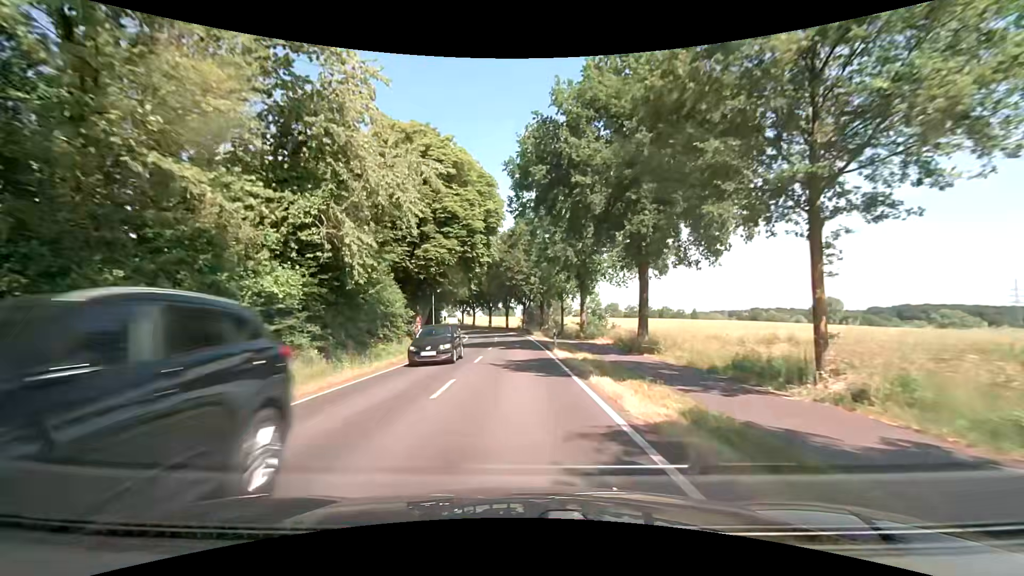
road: secondary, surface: asphalt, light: Day
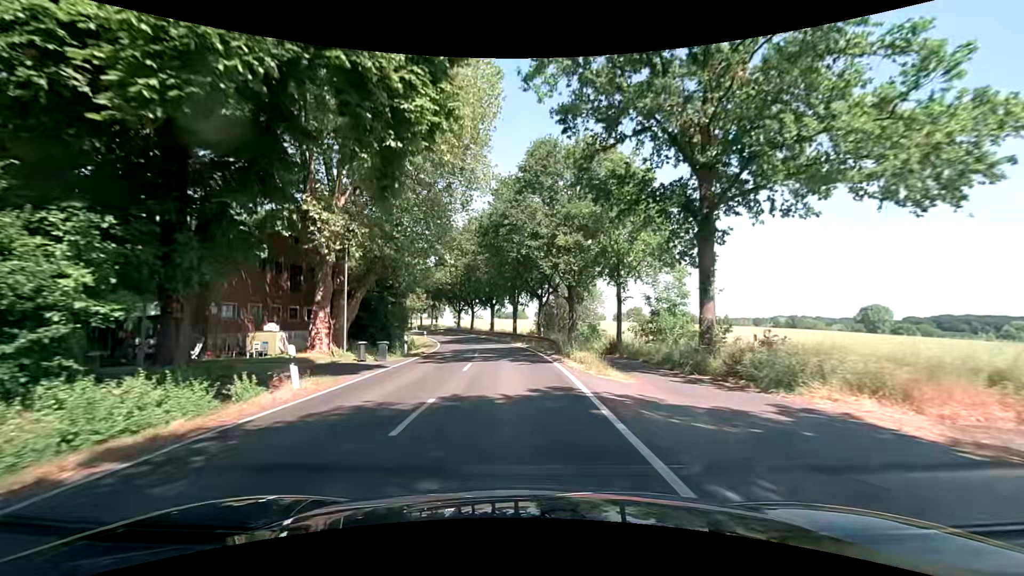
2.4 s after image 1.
(-0.2, +30.2) m; -2°
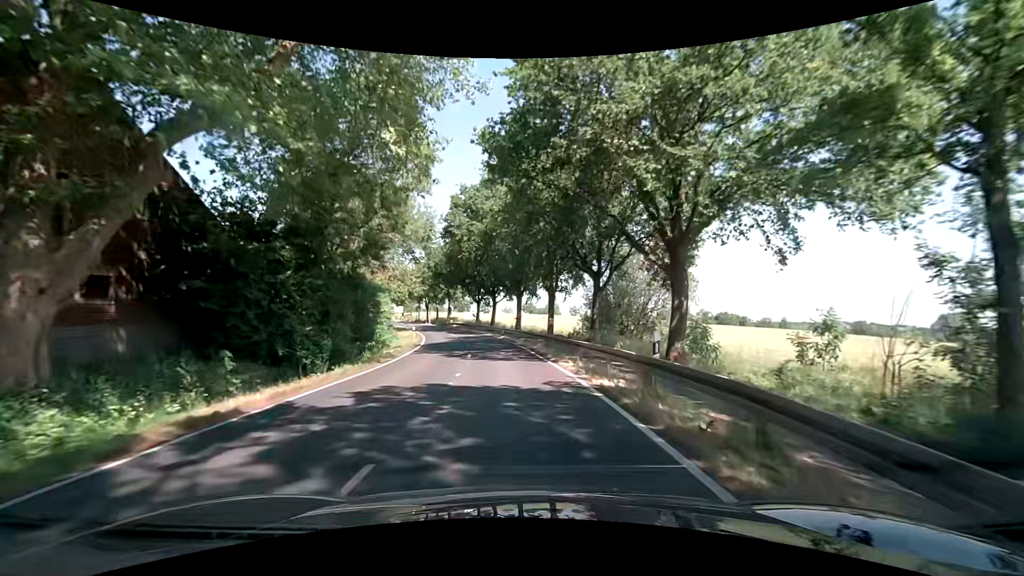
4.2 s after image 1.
(-0.3, +22.6) m; -3°
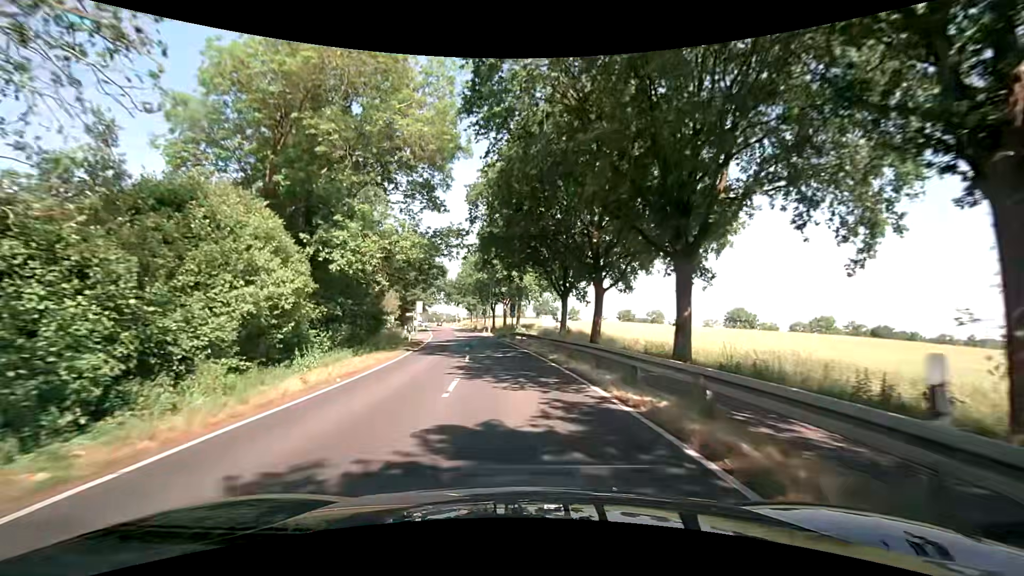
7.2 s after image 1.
(-3.2, +37.6) m; -10°
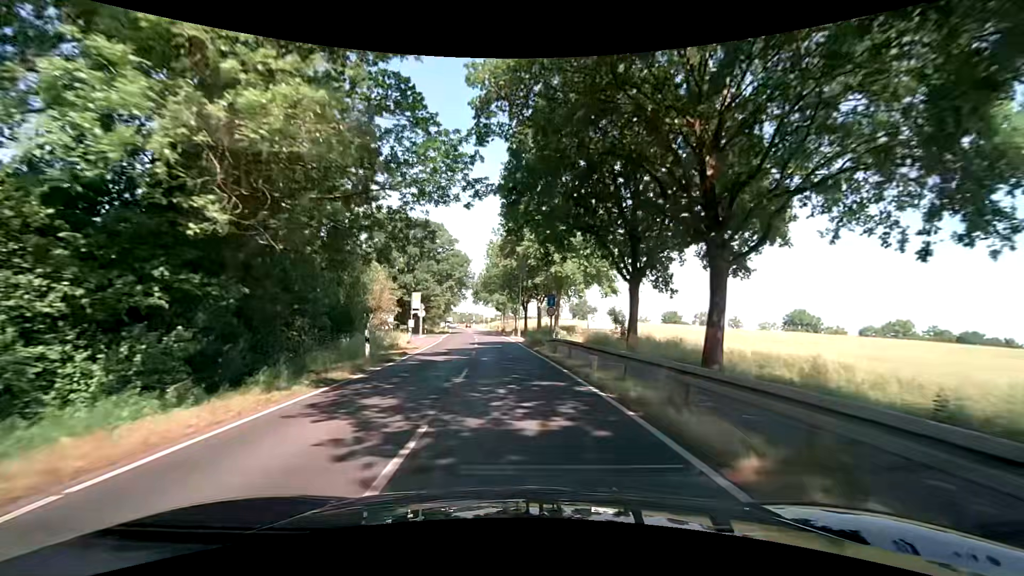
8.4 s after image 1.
(-0.5, +15.0) m; -3°
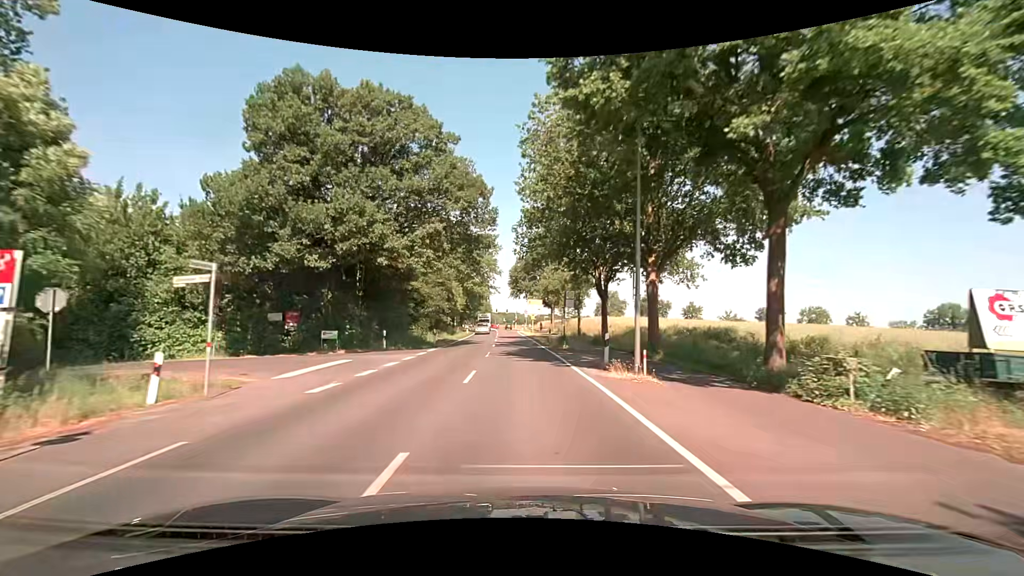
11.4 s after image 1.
(-2.3, +37.5) m; -6°
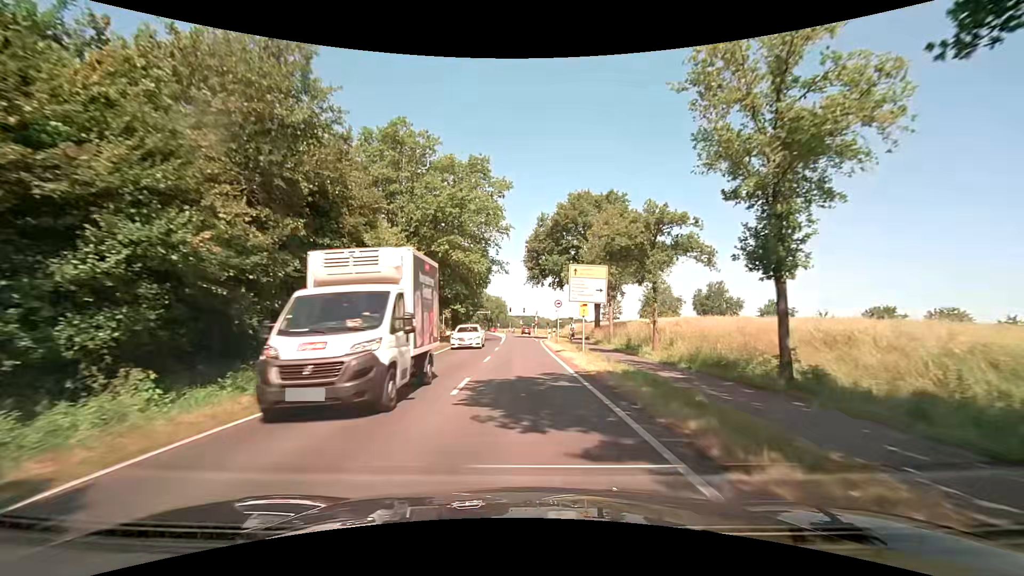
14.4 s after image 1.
(-0.4, +37.7) m; -2°
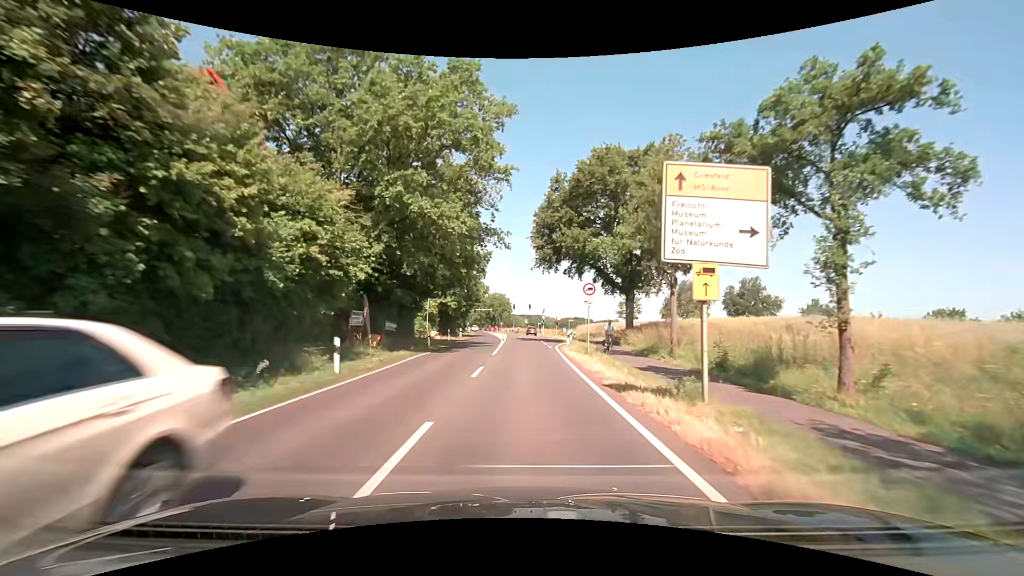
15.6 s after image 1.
(0.0, +15.1) m; 0°
(0, +10) (0, +20) (0, +30) (0, +40) (0, +50) (0, +60) (-1, +70) (-1, +80) (-1, +90) (-2, +100) m
